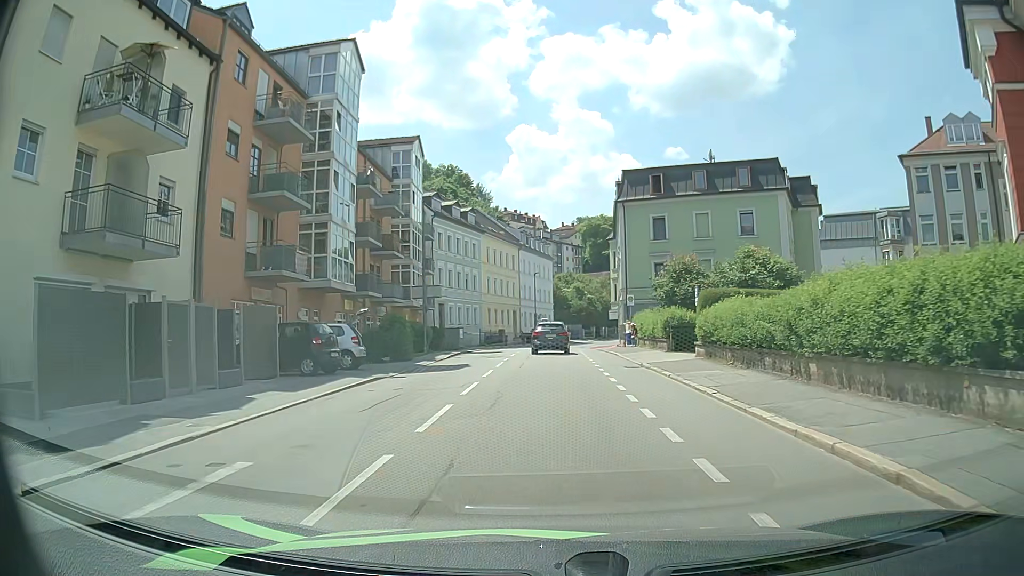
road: tertiary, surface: asphalt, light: Day
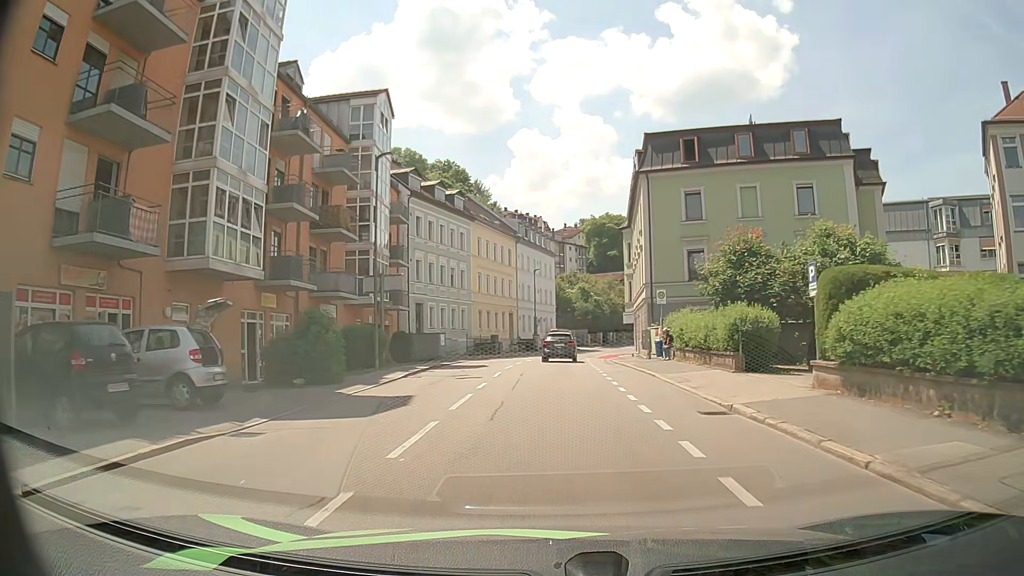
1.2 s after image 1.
(-0.1, +10.8) m; -1°
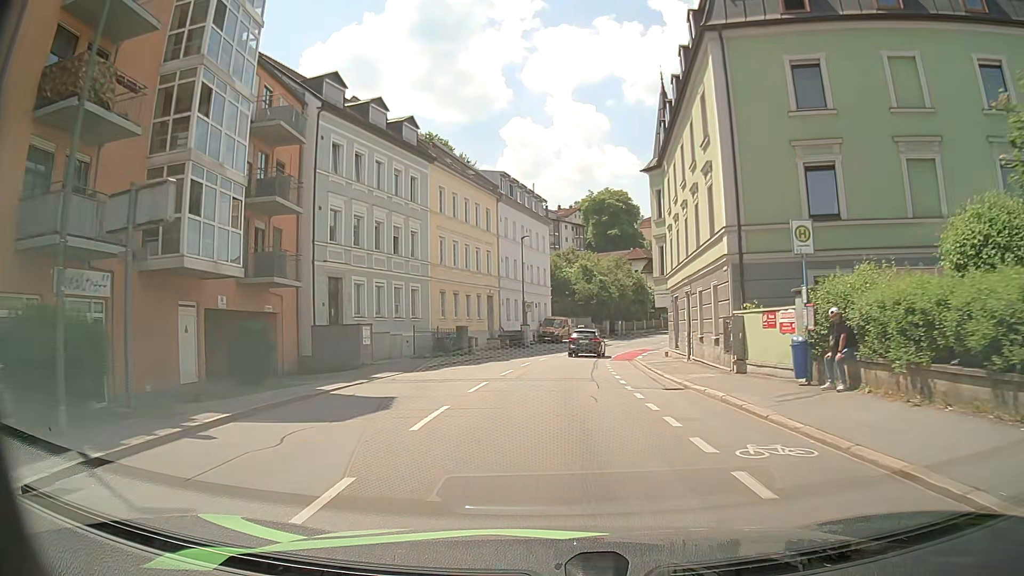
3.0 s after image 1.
(0.0, +18.1) m; 0°
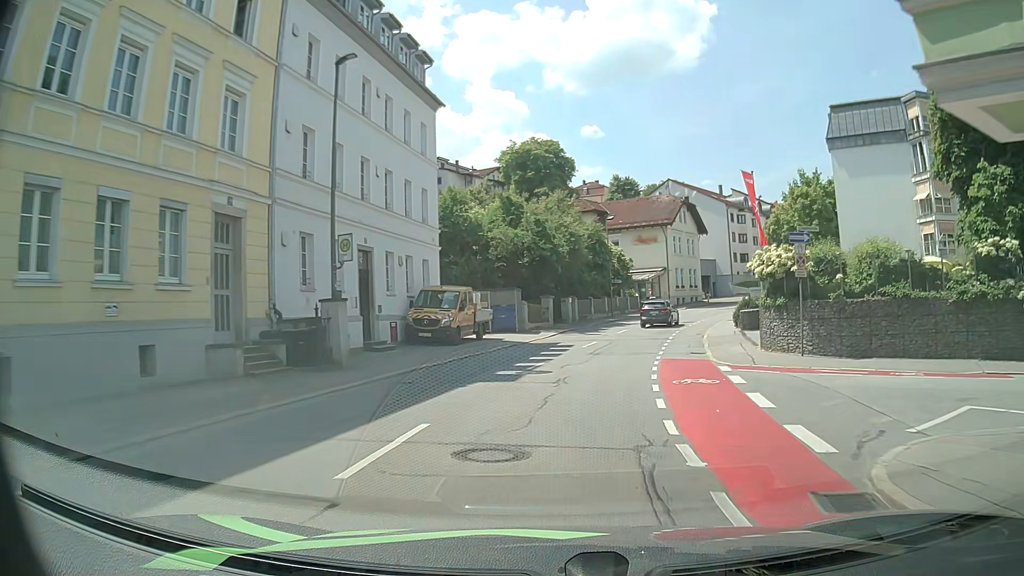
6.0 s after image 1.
(+1.1, +32.9) m; +5°
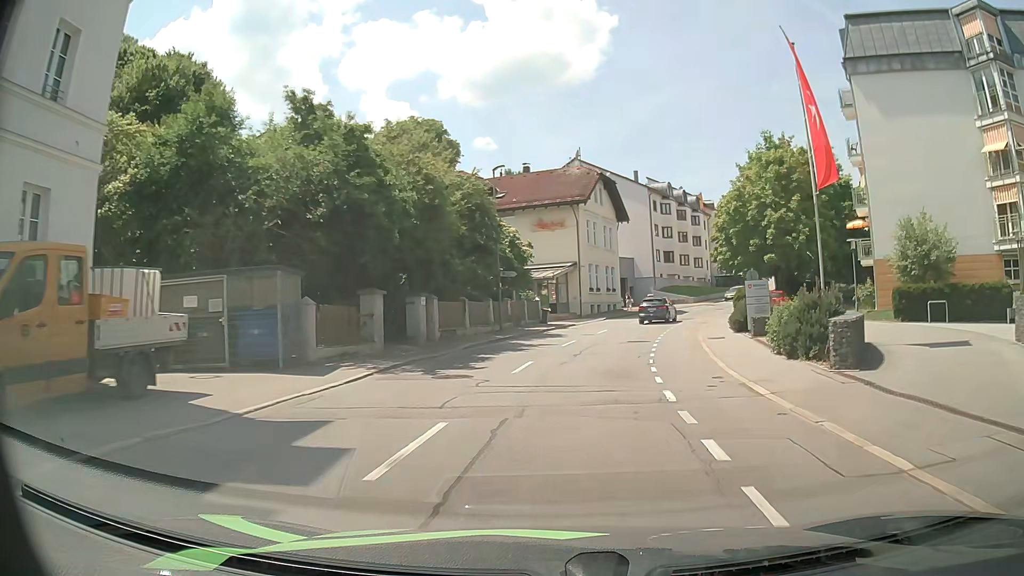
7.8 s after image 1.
(+1.8, +19.7) m; +10°
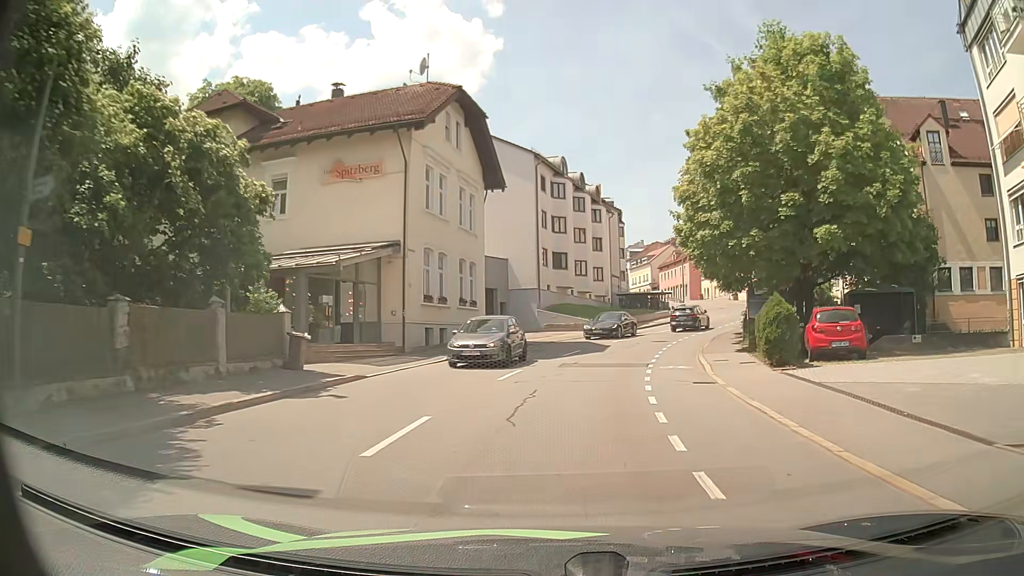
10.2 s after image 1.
(+2.3, +25.1) m; +10°
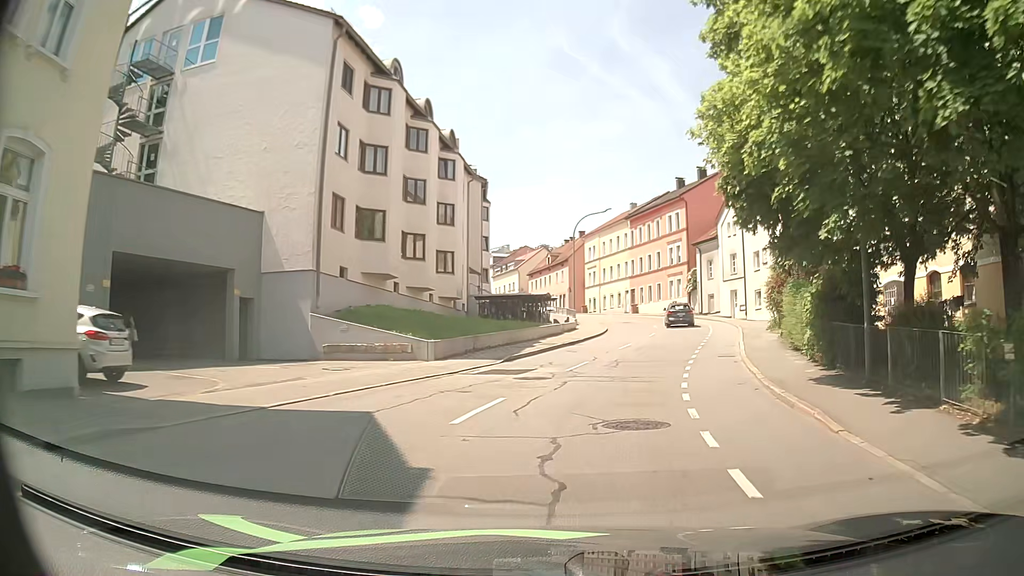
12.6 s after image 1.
(+2.4, +24.3) m; +13°
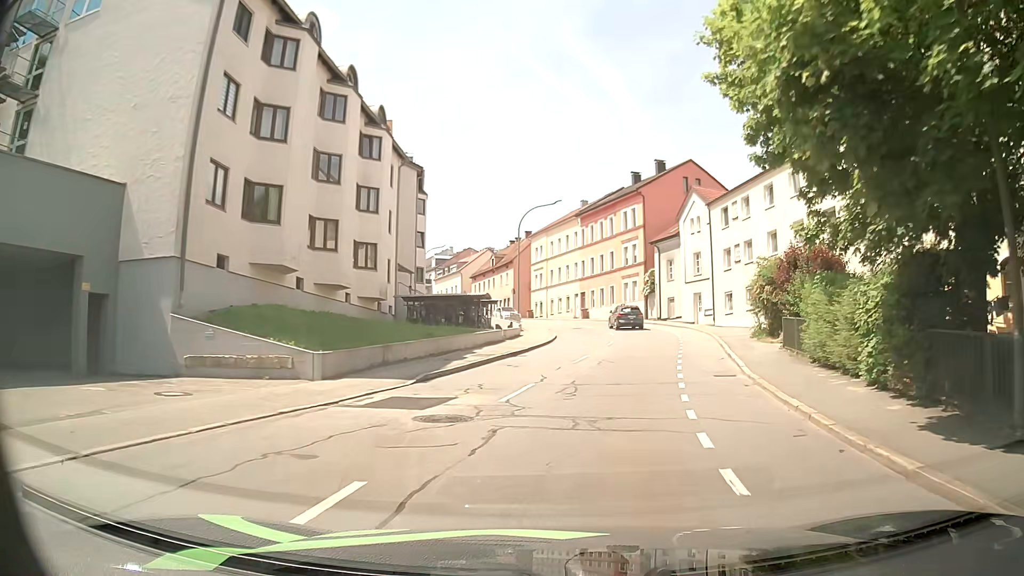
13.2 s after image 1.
(+0.2, +6.0) m; +5°
(+1, +10) (+2, +20) (+4, +30) (+5, +40) (+5, +50) (+2, +59) (-1, +69) (-5, +78) (-9, +87) (-13, +96) m
